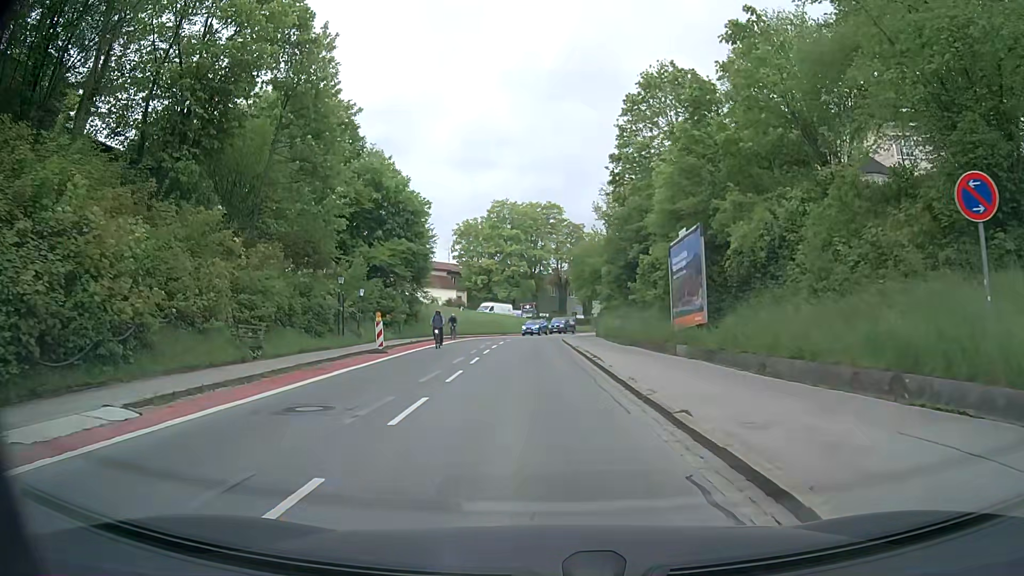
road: secondary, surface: asphalt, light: Day
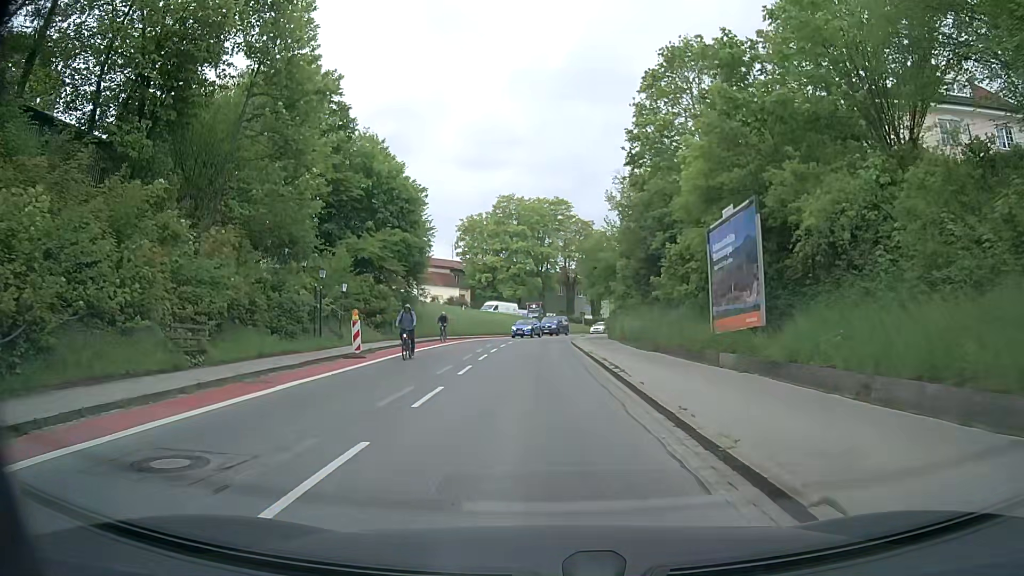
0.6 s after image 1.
(0.0, +4.4) m; 0°
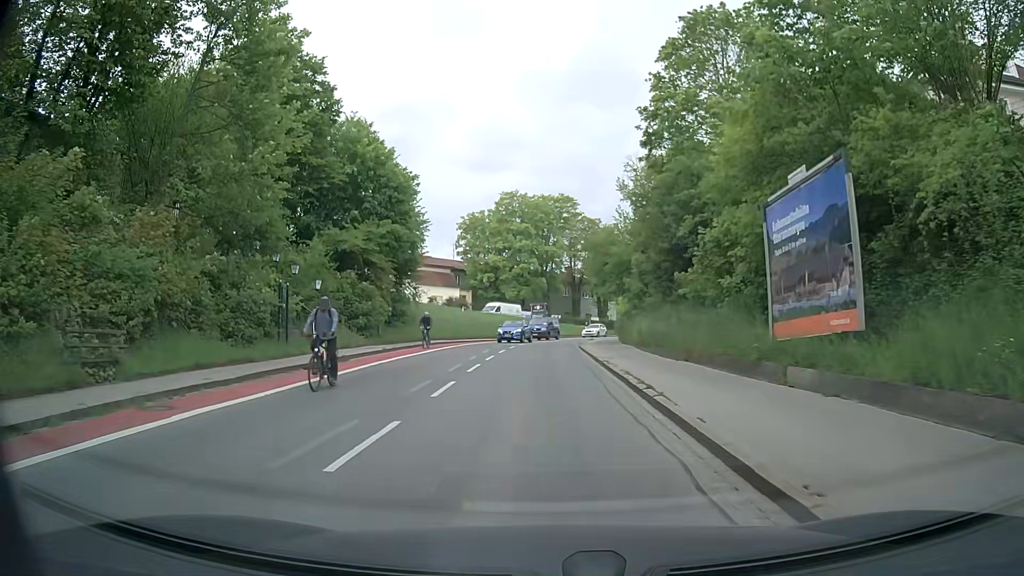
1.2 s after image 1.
(-0.1, +4.4) m; -1°
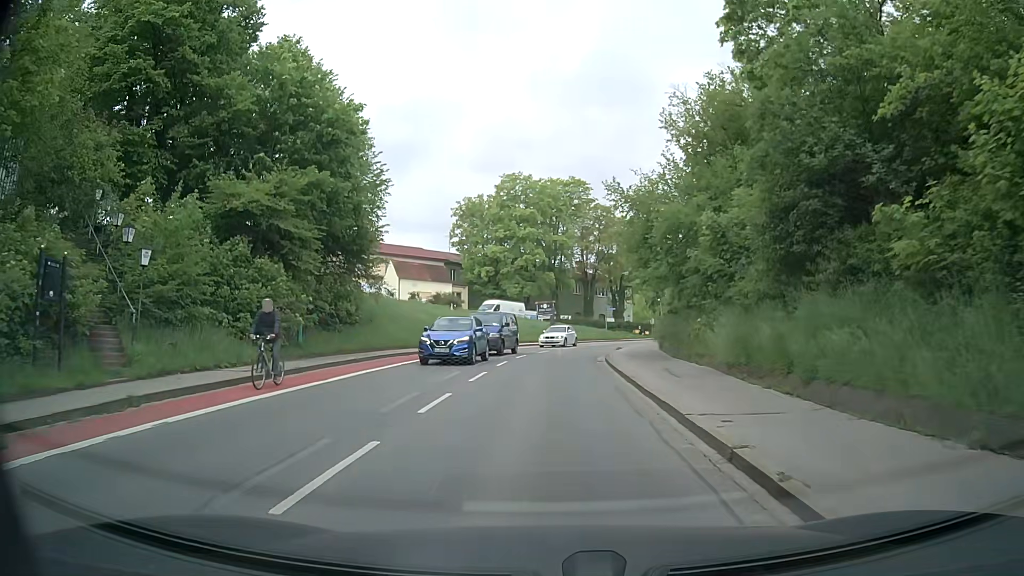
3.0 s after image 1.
(0.0, +13.4) m; -1°
